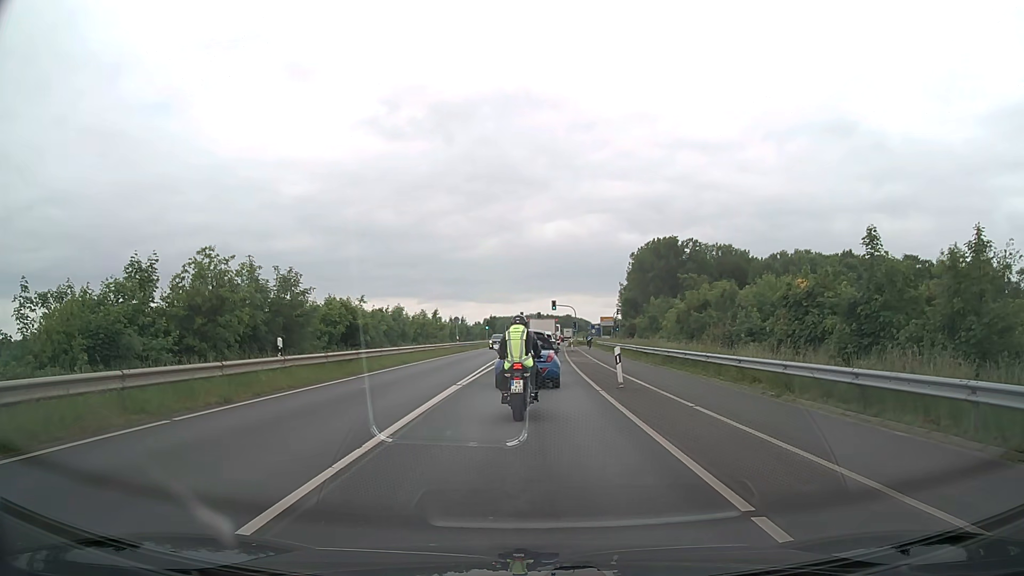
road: secondary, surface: asphalt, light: Day
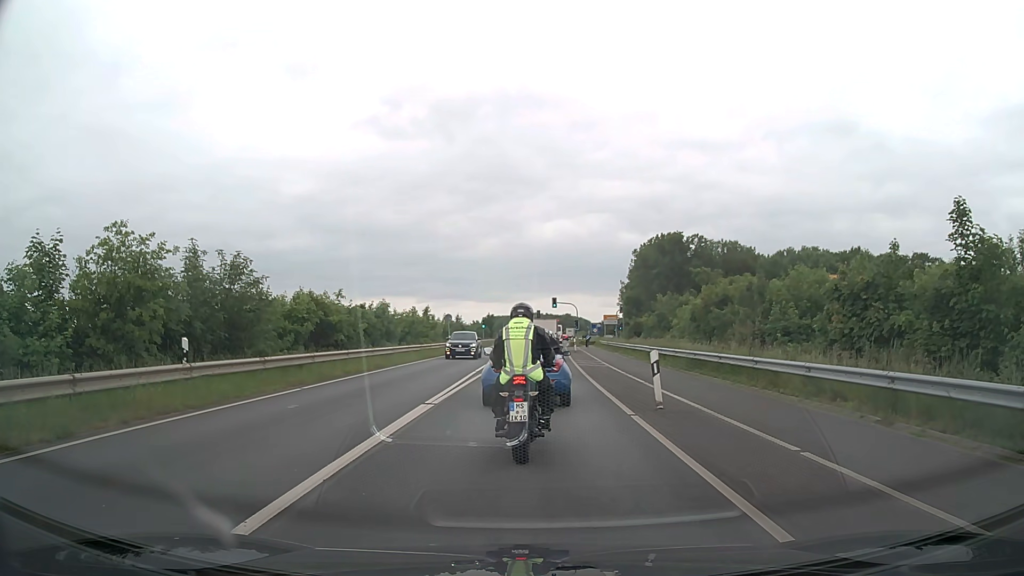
(0.0, +5.3) m; 0°
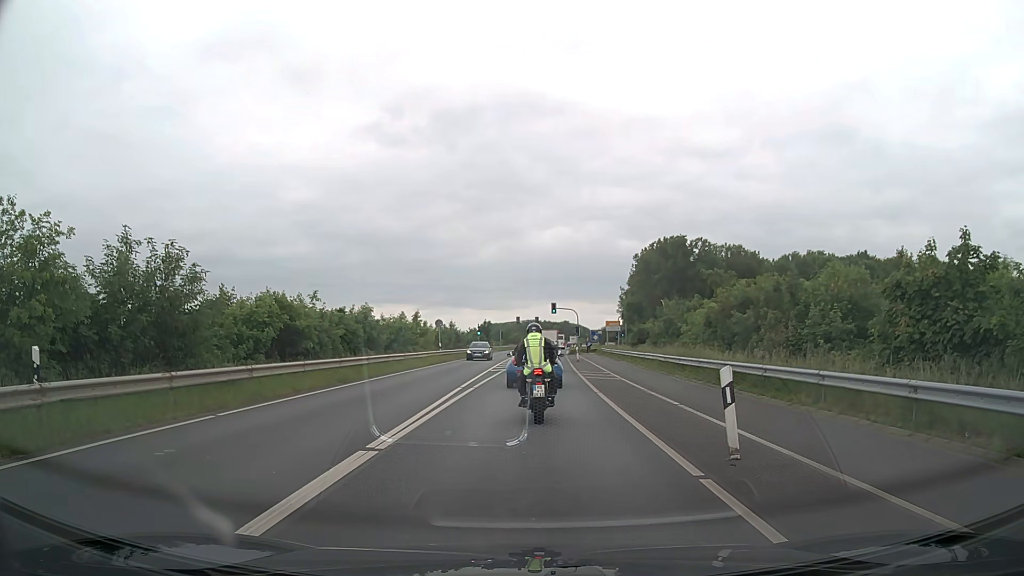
(0.0, +4.9) m; +1°
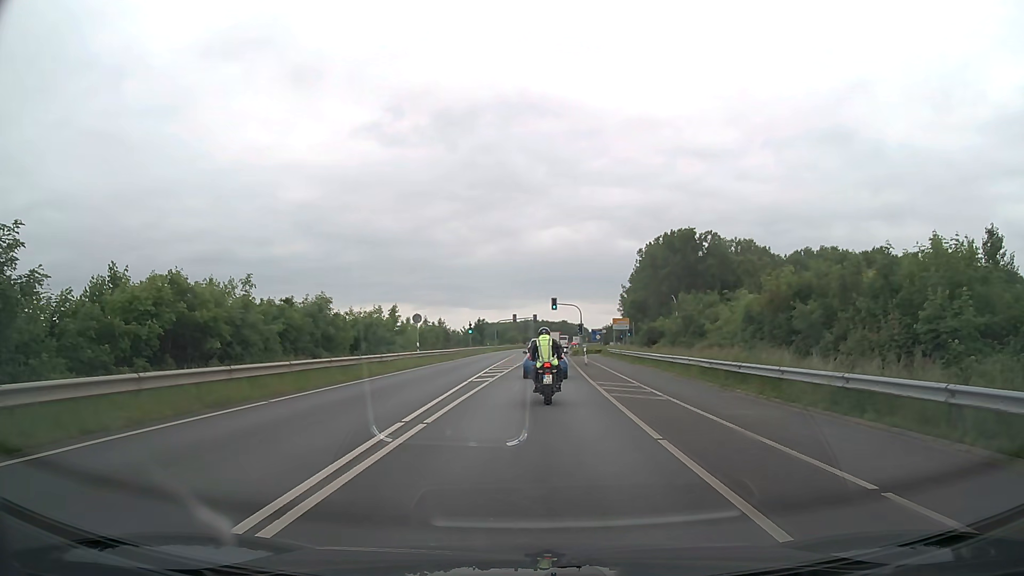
(-0.1, +9.4) m; -1°
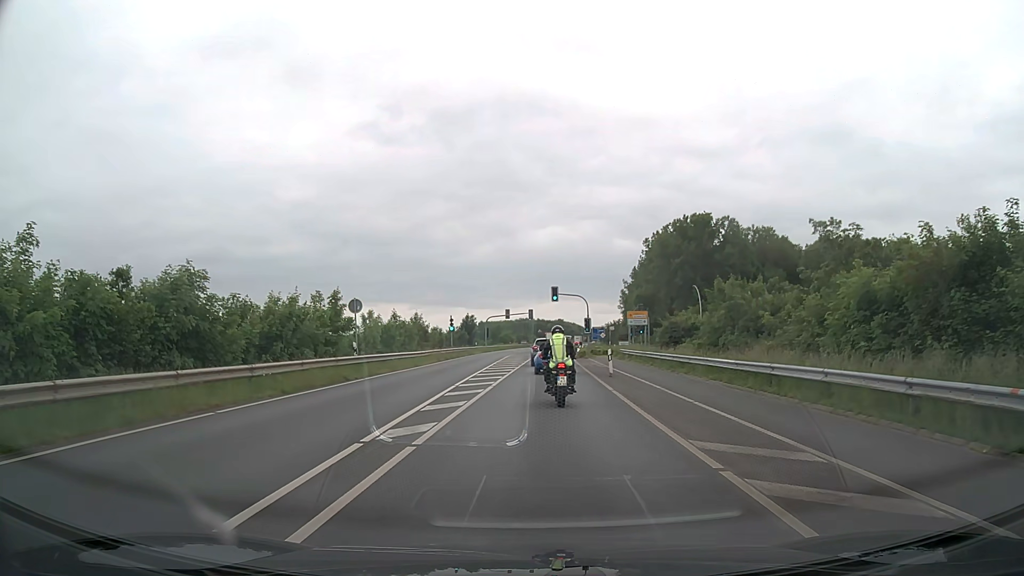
(+0.2, +14.6) m; +1°
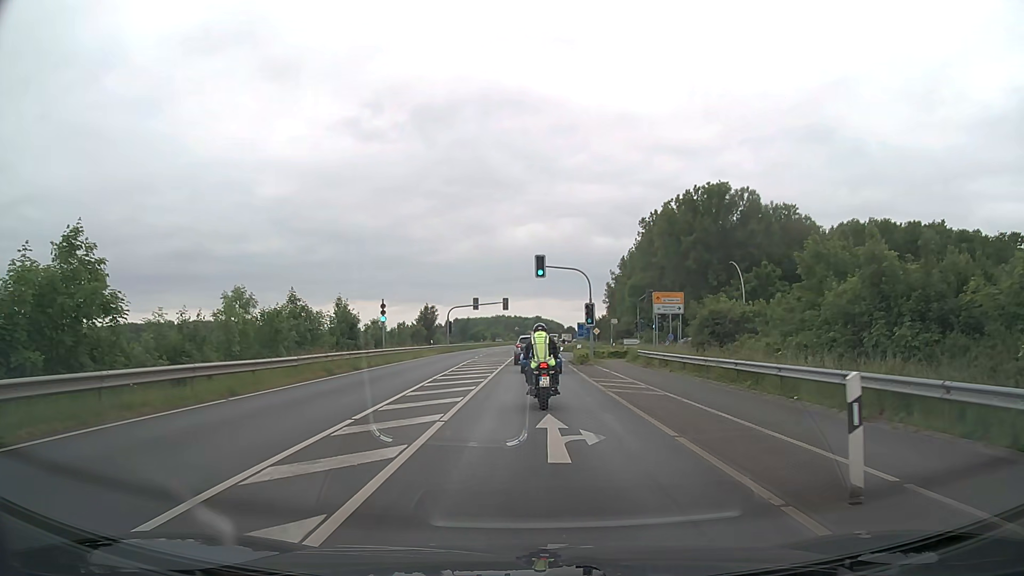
(+0.2, +21.5) m; +2°
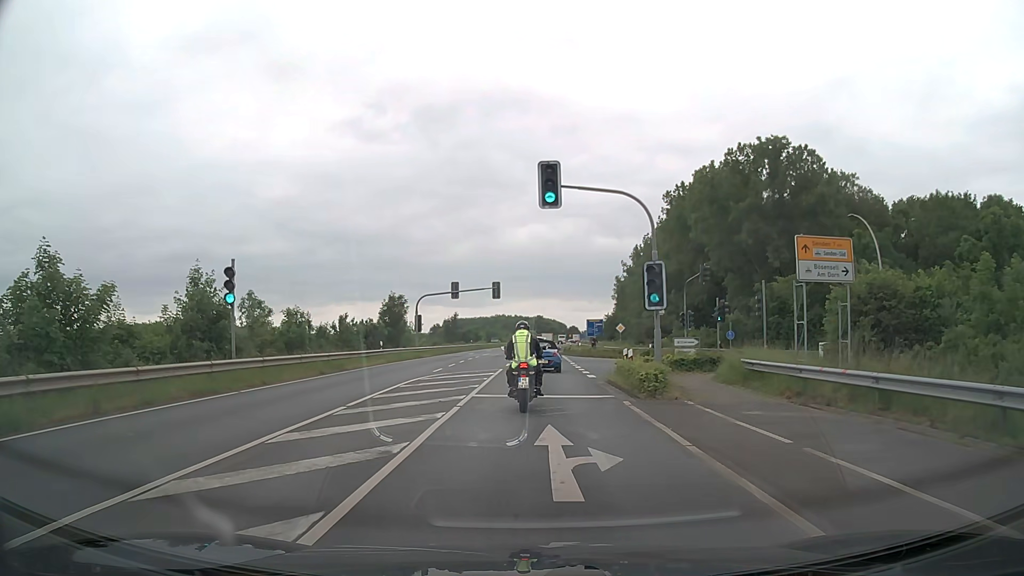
(+0.2, +21.7) m; 0°
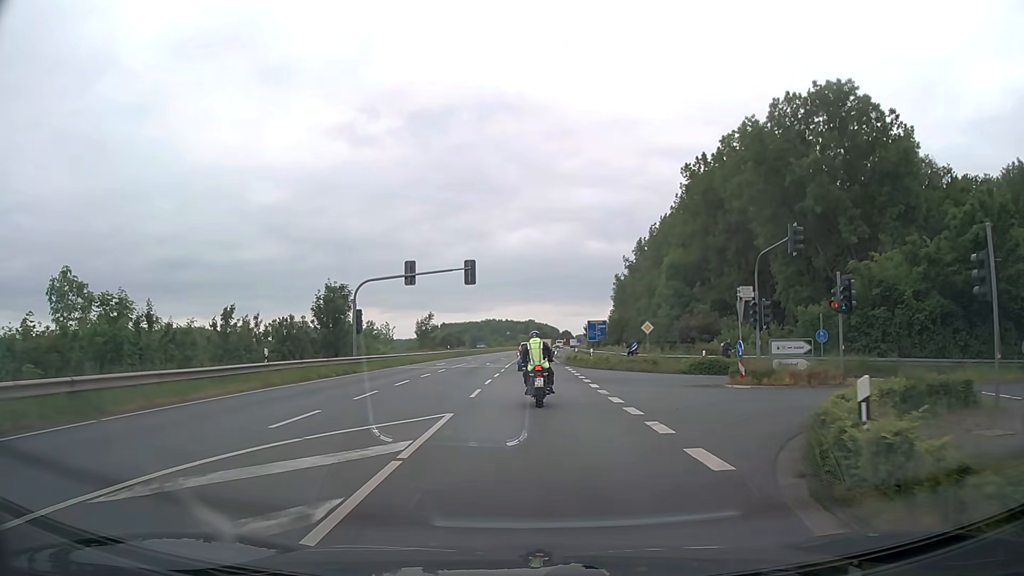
(0.0, +17.8) m; 0°
(0, +10) (0, +20) (0, +30) (0, +40) (0, +50) (0, +60) (+1, +70) (+1, +80) (+1, +90) (+1, +100) m
